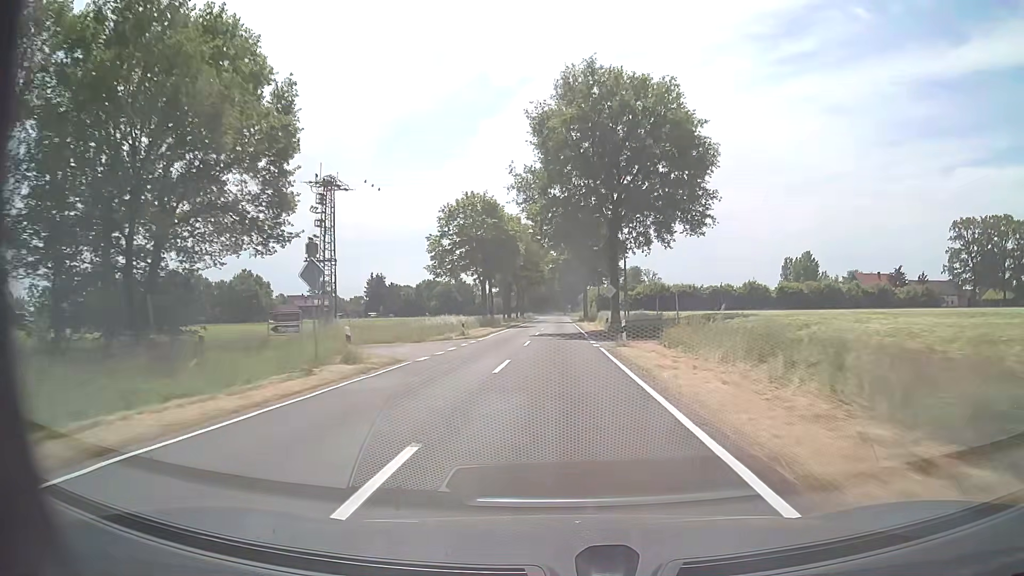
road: tertiary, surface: asphalt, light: Day
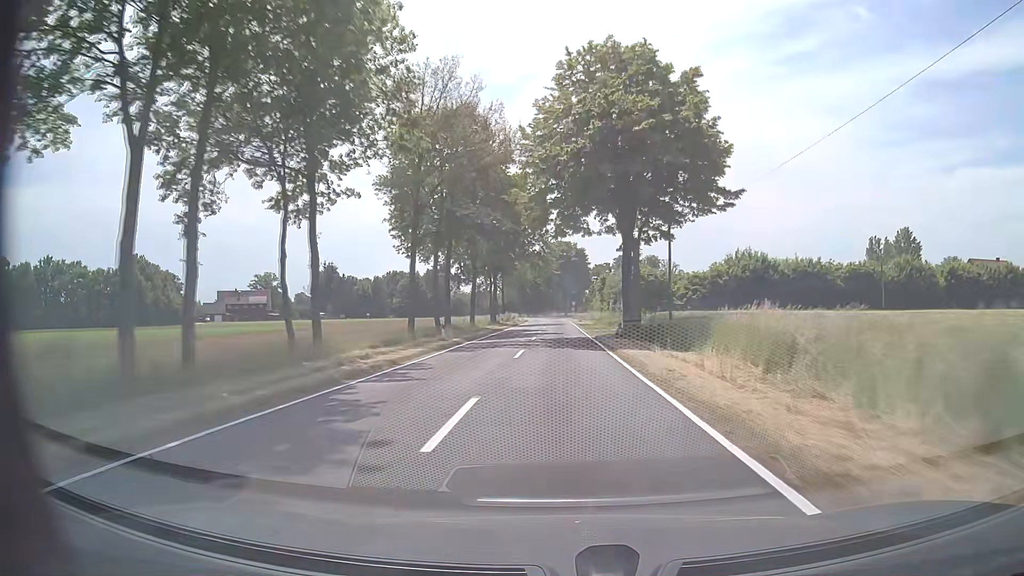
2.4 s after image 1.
(+0.1, +58.4) m; 0°
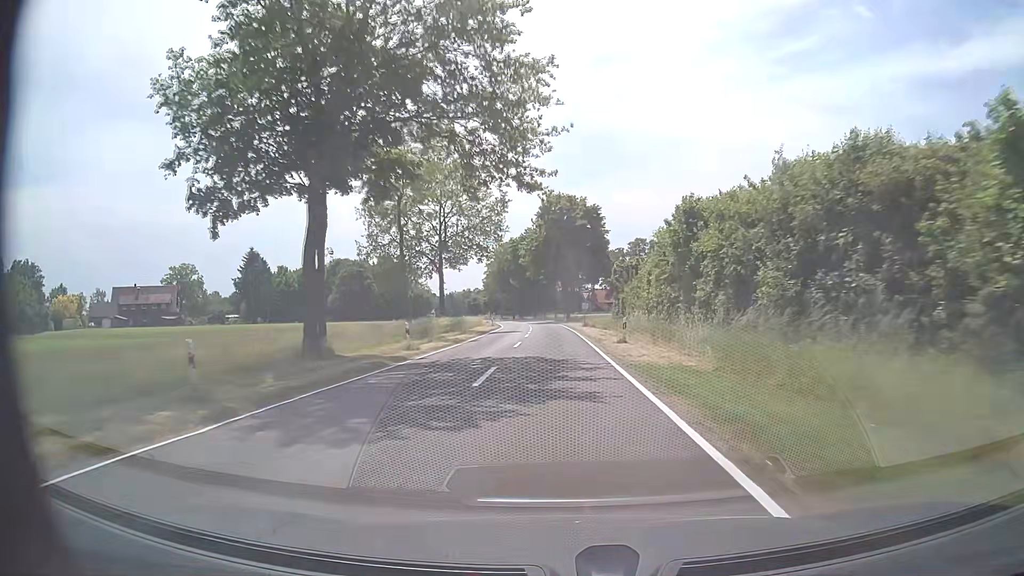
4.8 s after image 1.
(+0.1, +57.3) m; 0°
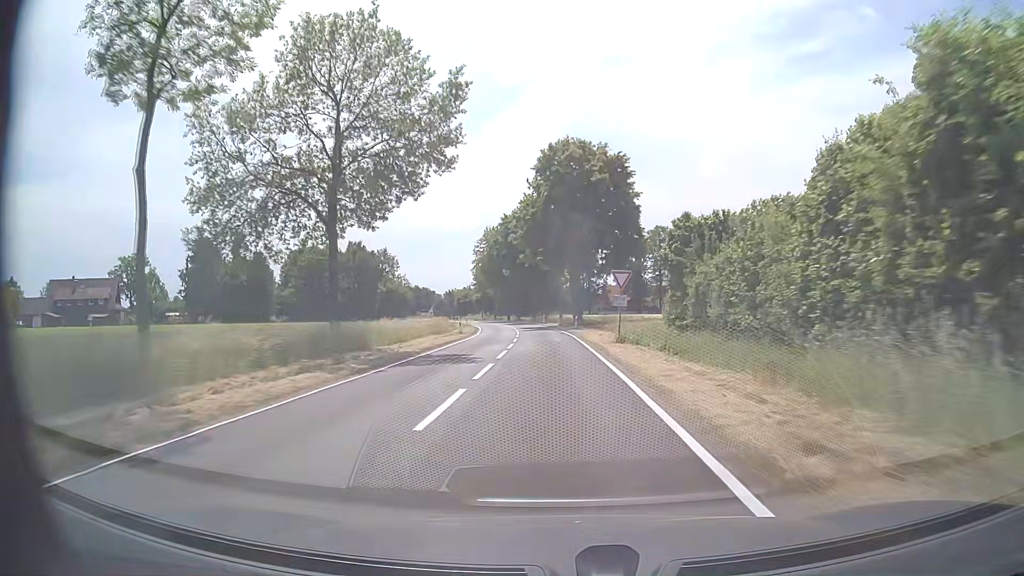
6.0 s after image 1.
(-0.3, +27.8) m; -1°
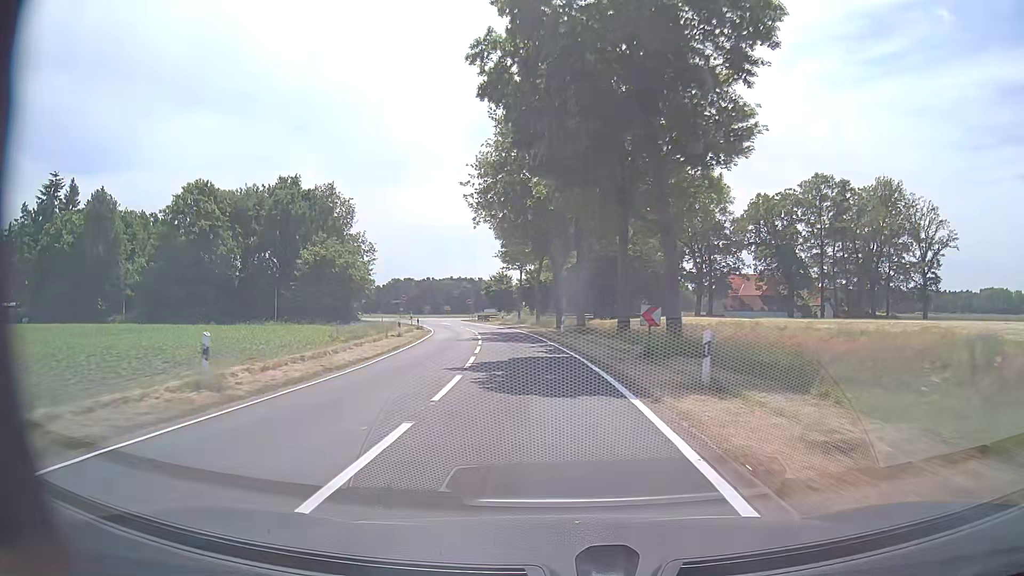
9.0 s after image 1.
(-2.7, +62.9) m; -7°
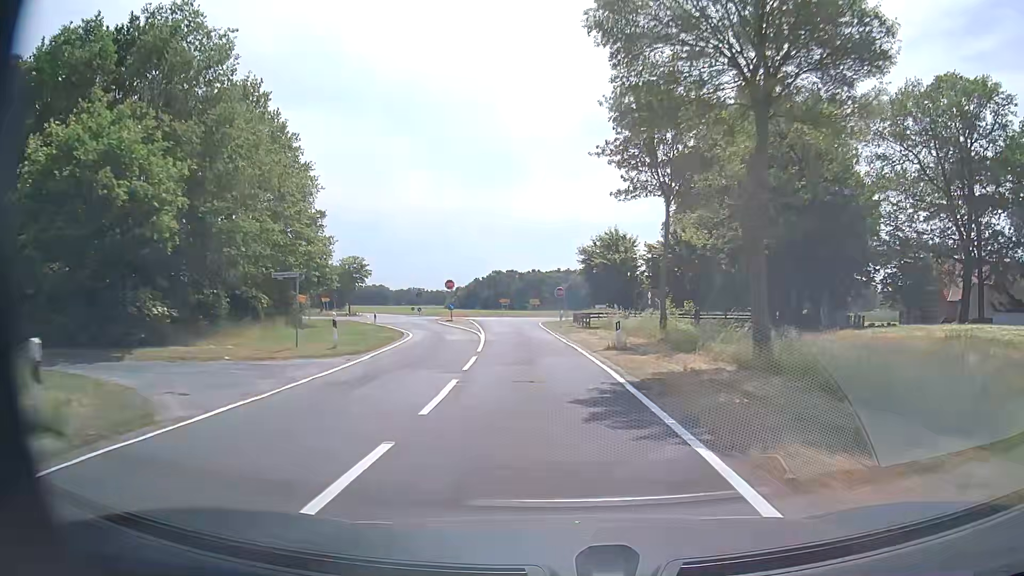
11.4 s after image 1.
(-3.6, +43.0) m; -10°
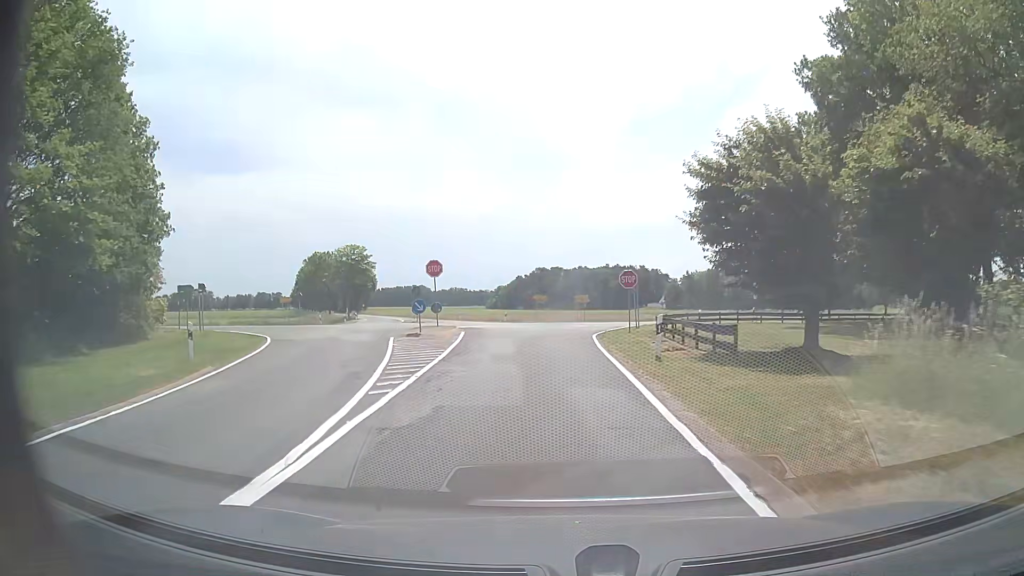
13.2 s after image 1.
(-0.9, +26.7) m; -4°
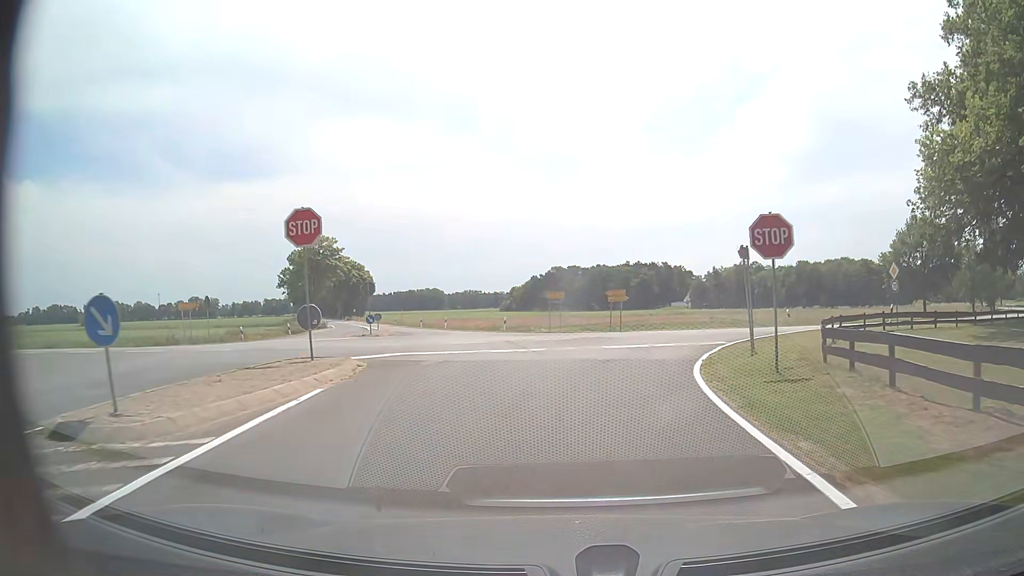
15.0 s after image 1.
(-0.3, +20.6) m; -1°
(0, +10) (+2, +20) (+7, +29) (+15, +34) (+24, +39) (+32, +44) (+41, +49) (+49, +55) (+57, +61) (+64, +68) m
